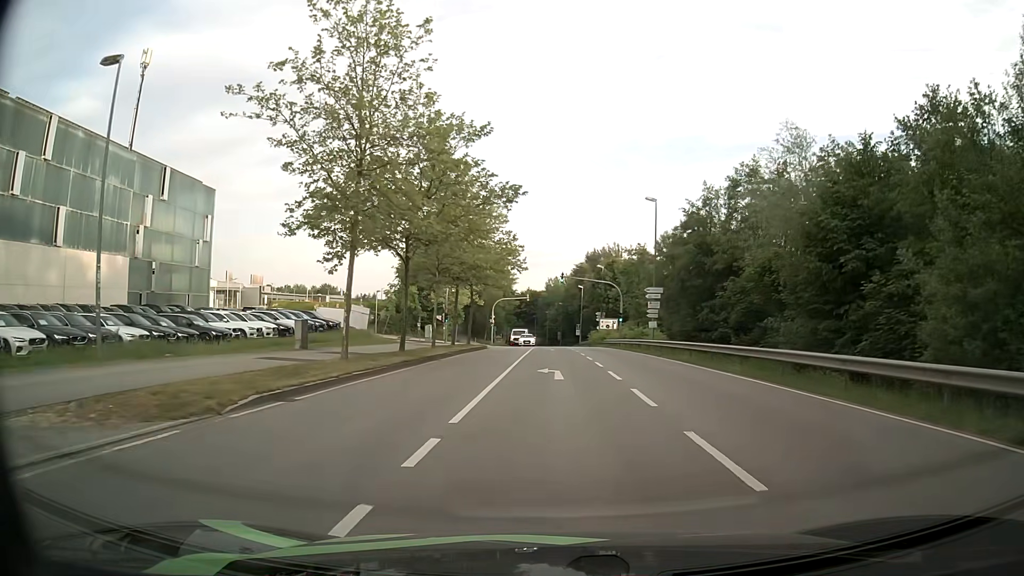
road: secondary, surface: asphalt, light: Day
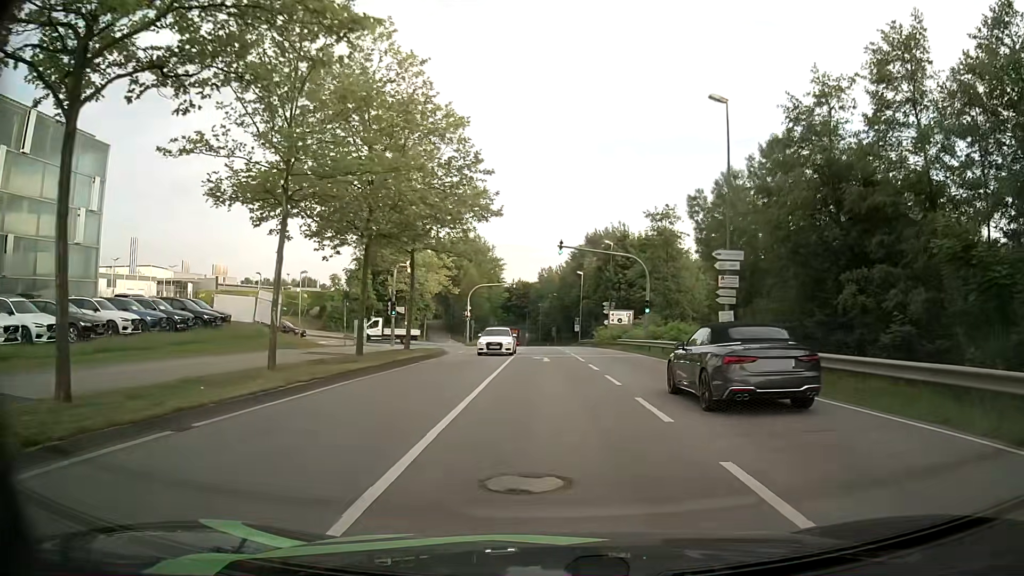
(+0.2, +19.9) m; +1°
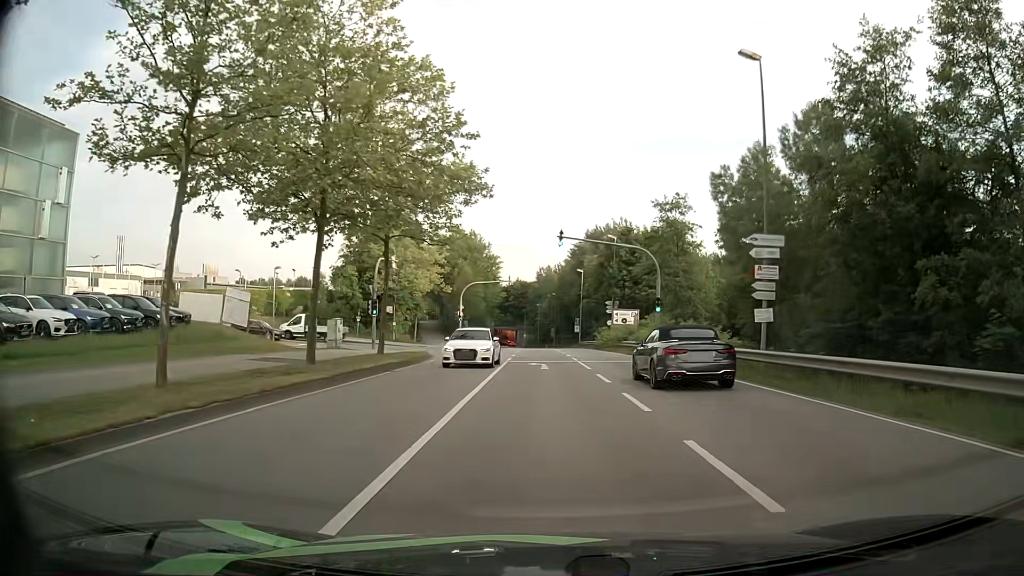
(0.0, +4.6) m; 0°
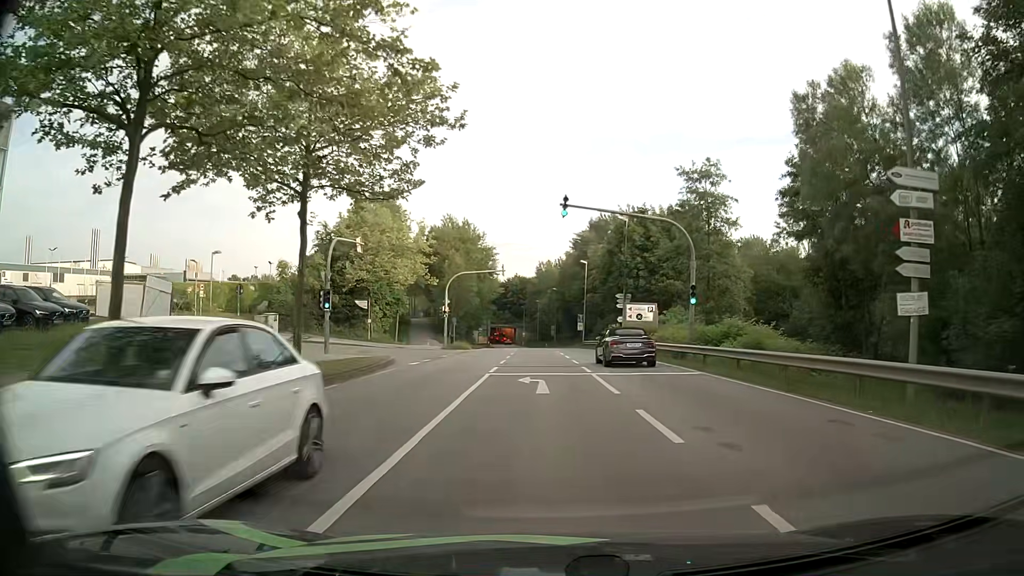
(-0.1, +9.0) m; -1°
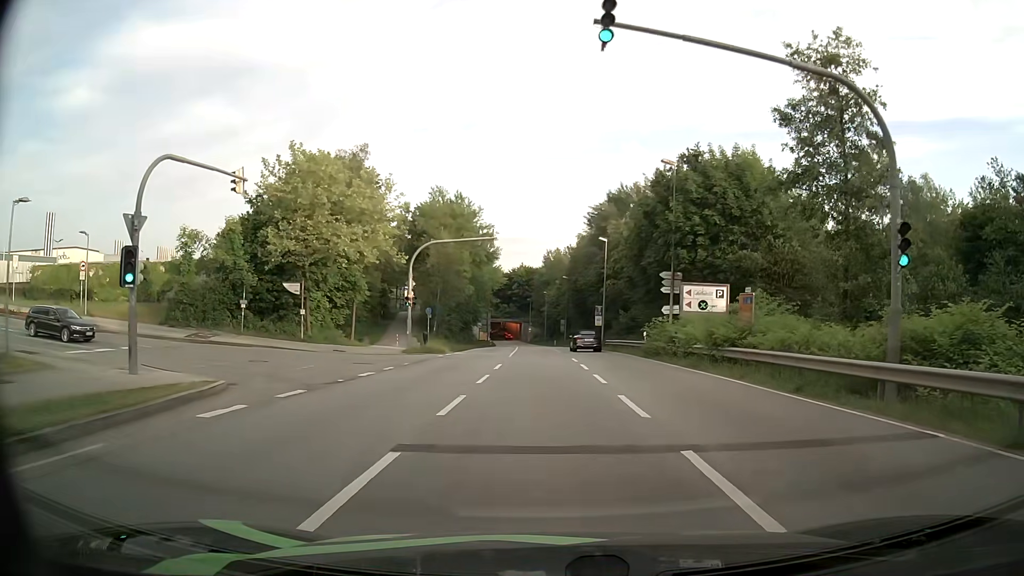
(-0.1, +16.8) m; 0°
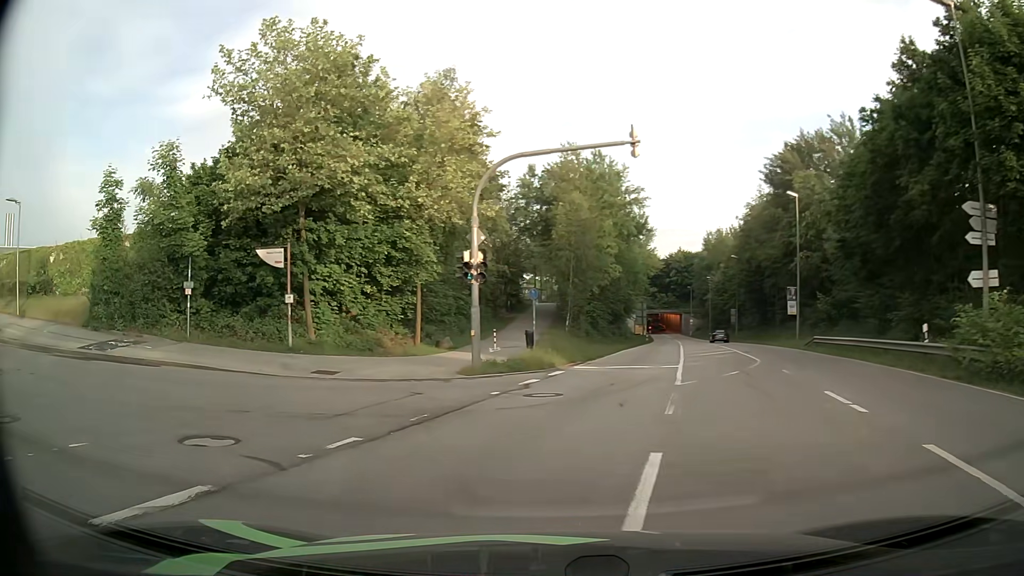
(-0.9, +18.1) m; -14°
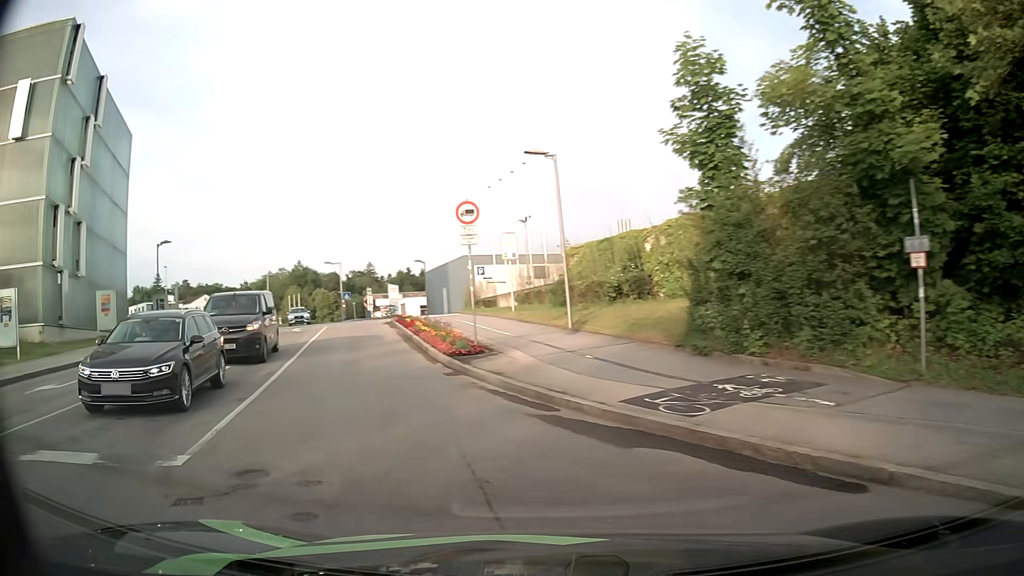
(-5.8, +11.7) m; -59°
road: residential
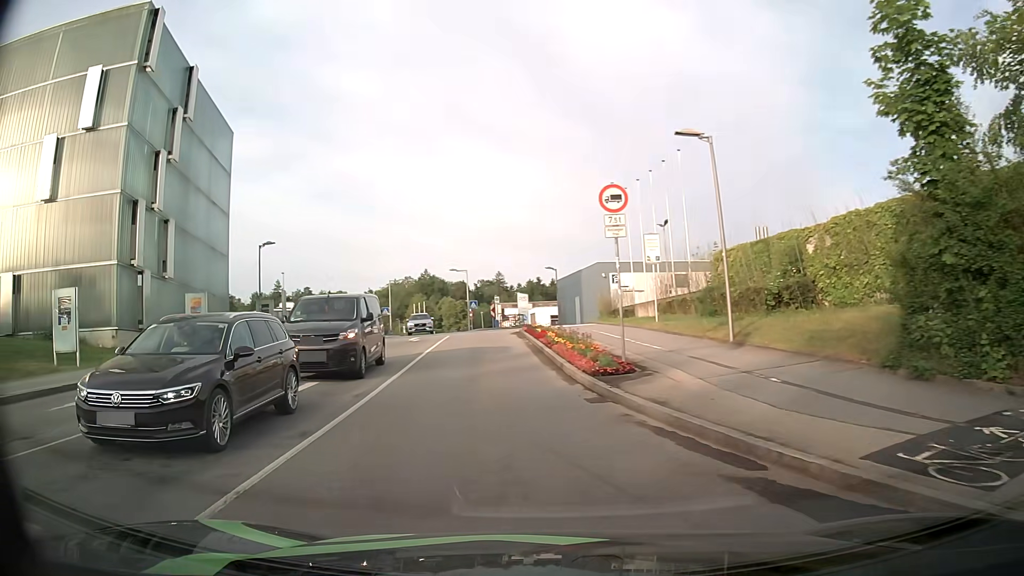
(-0.3, +3.1) m; -11°
(-1, +10) (-2, +20) (-3, +30) (-4, +40) (-6, +50) (-7, +59) (-9, +69) (-11, +79) (-14, +89) (-17, +98) m
